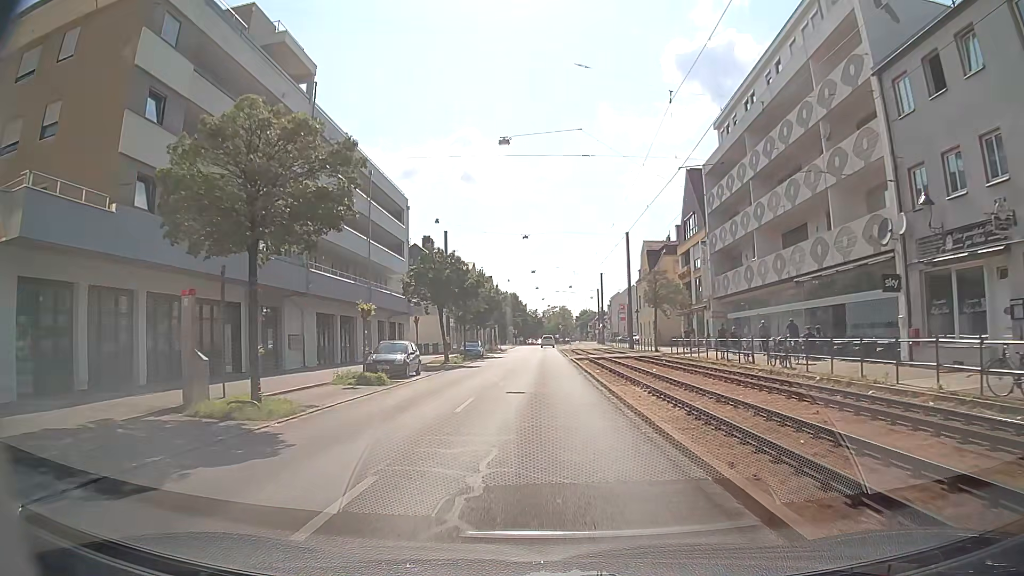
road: tertiary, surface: asphalt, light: Day
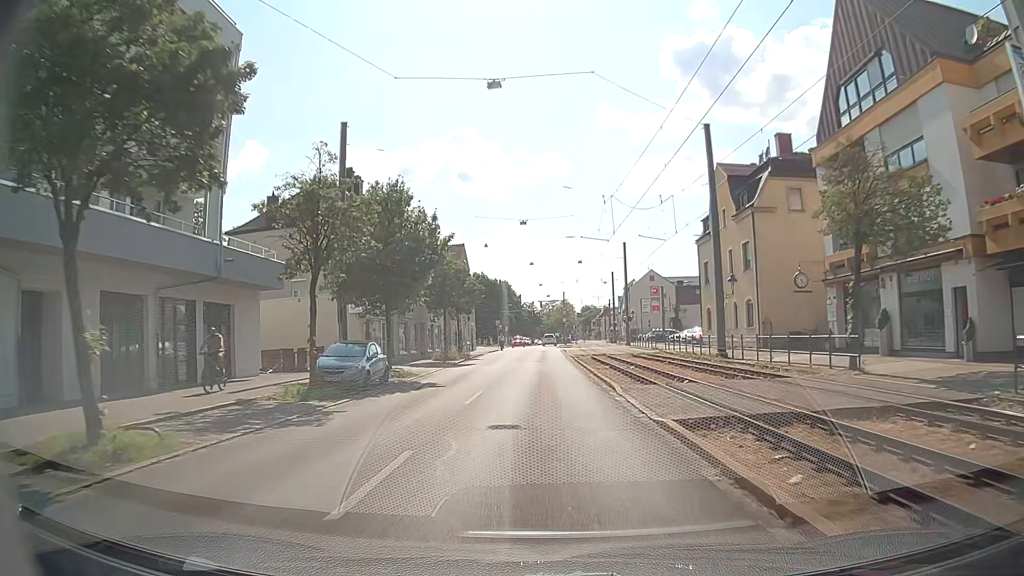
(-0.2, +34.7) m; 0°
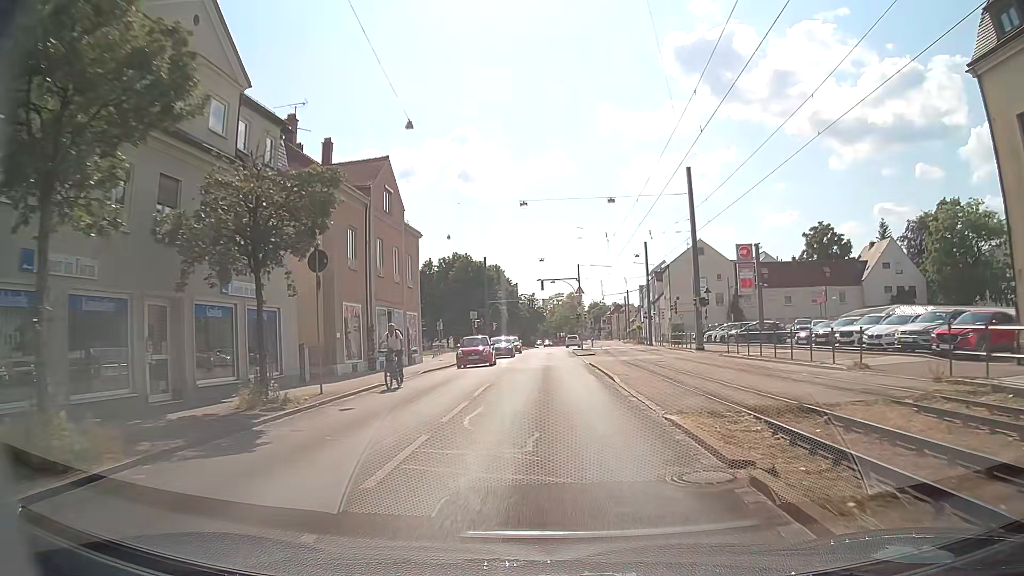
(-0.4, +35.1) m; -1°
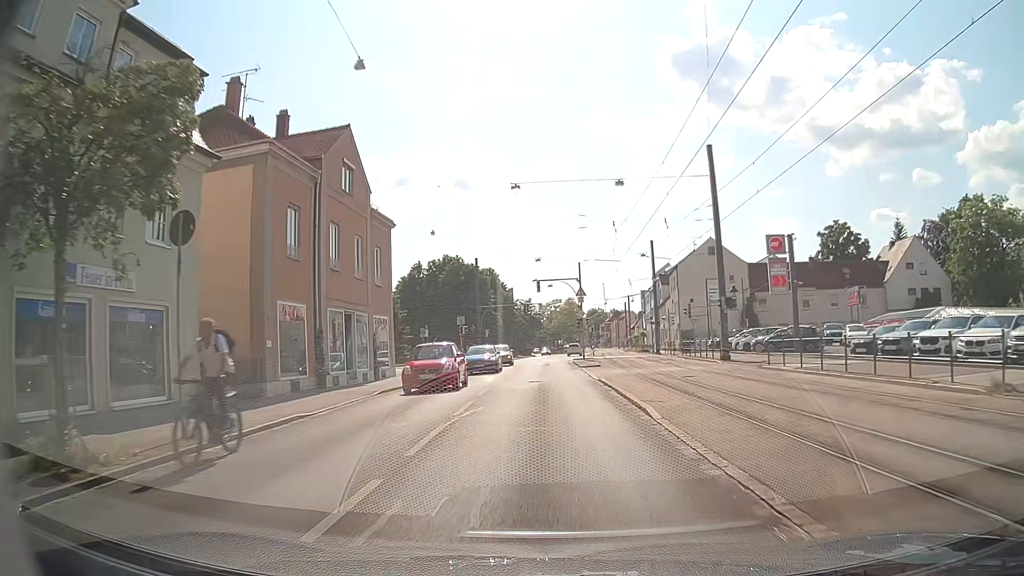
(0.0, +6.9) m; +1°
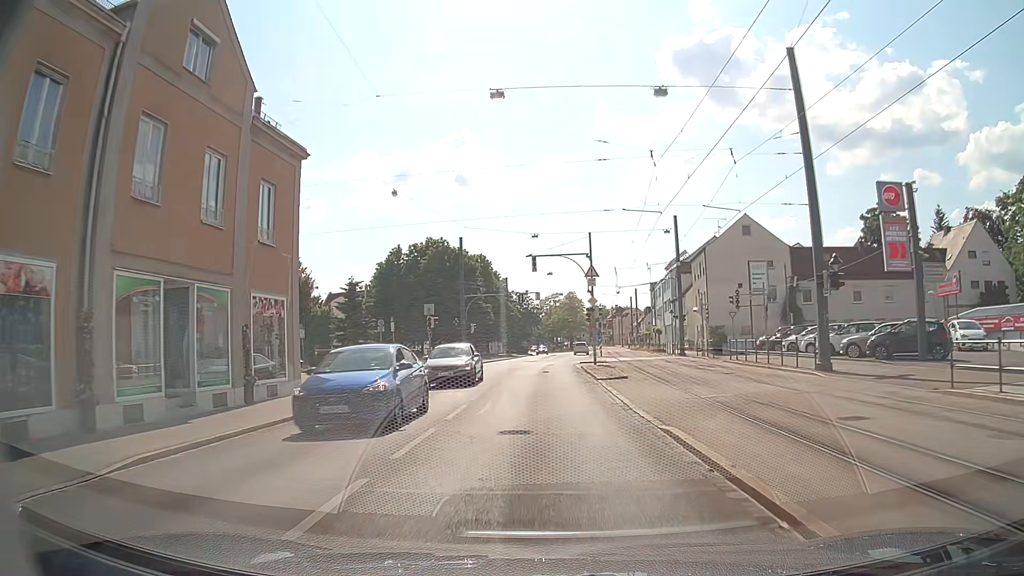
(-0.1, +13.6) m; -1°
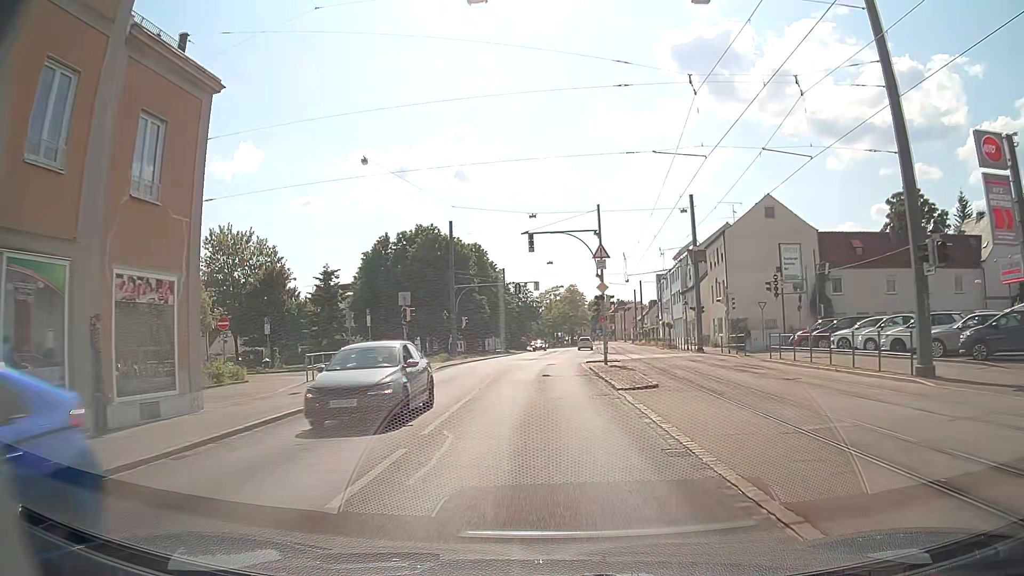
(0.0, +6.7) m; +1°
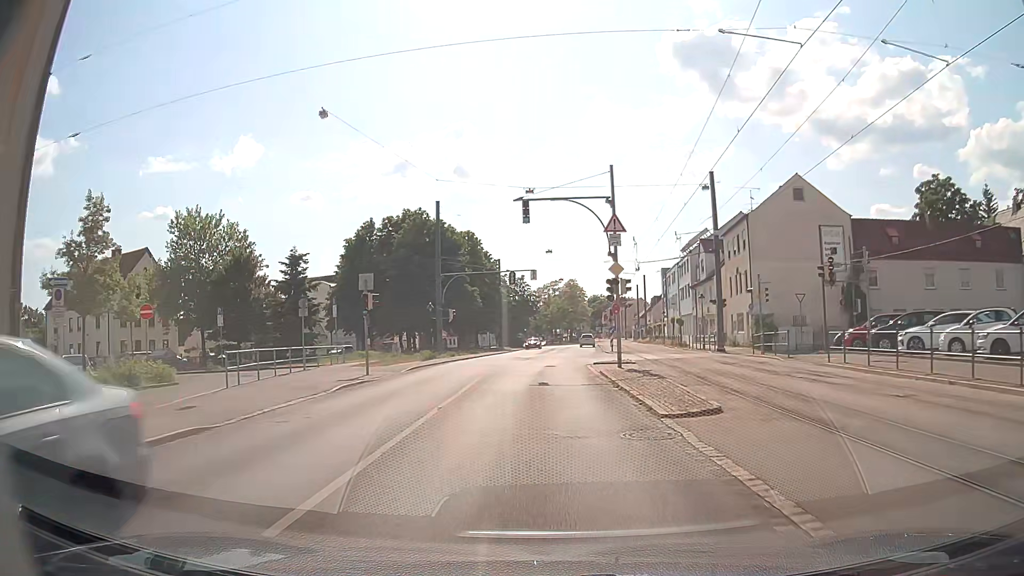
(0.0, +6.7) m; -1°
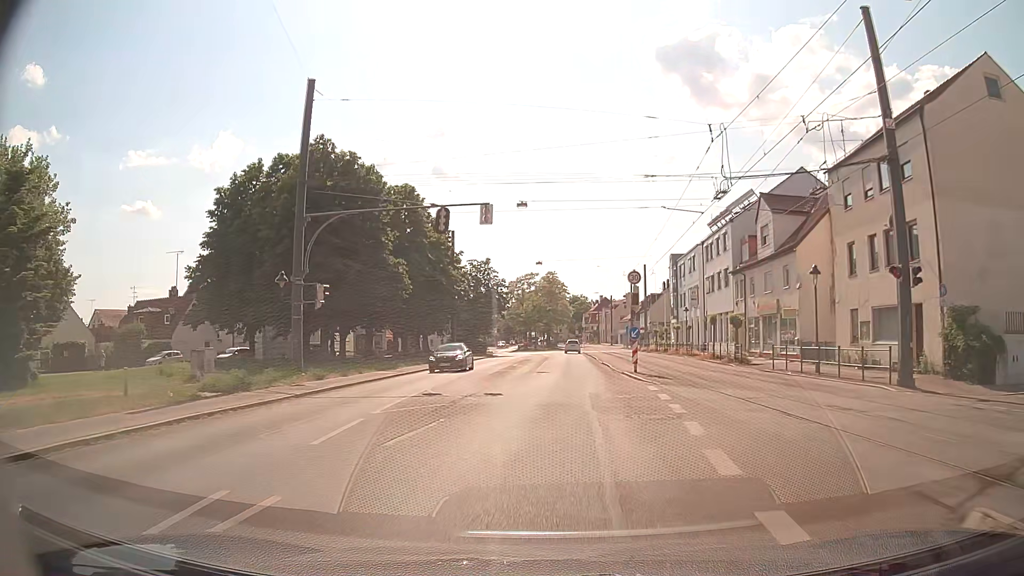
(+0.3, +25.9) m; +2°
(0, +10) (+1, +20) (+1, +30) (+1, +40) (+2, +50) (+2, +60) (+2, +70) (+3, +80) (+3, +90) (+3, +100) m
